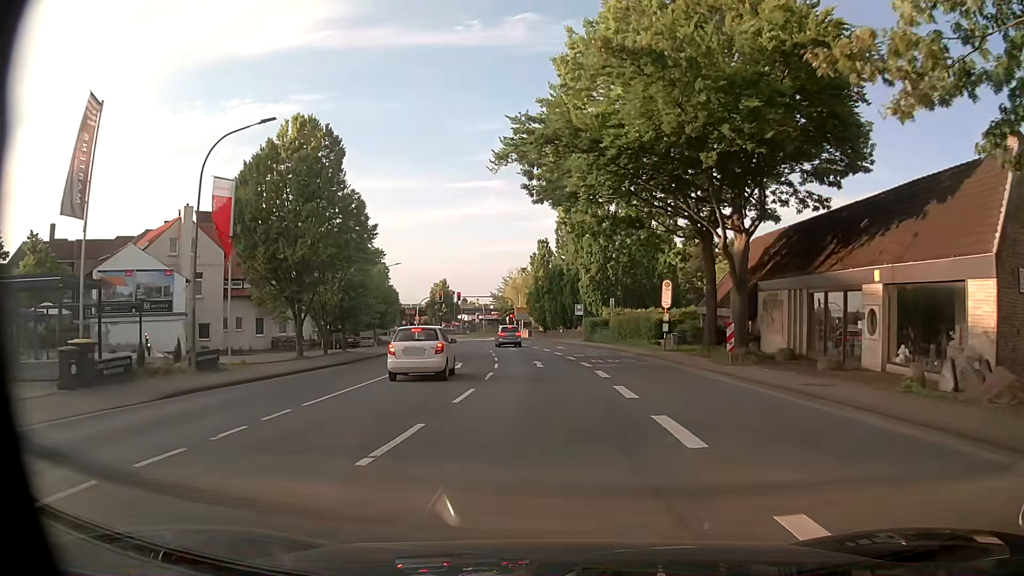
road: primary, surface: asphalt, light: Day
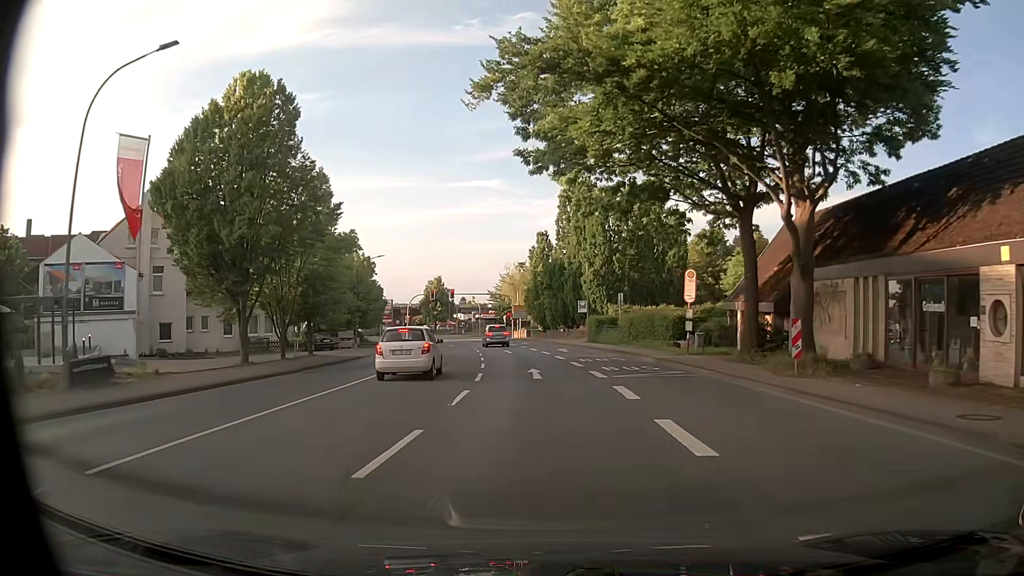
(+0.1, +6.5) m; +1°
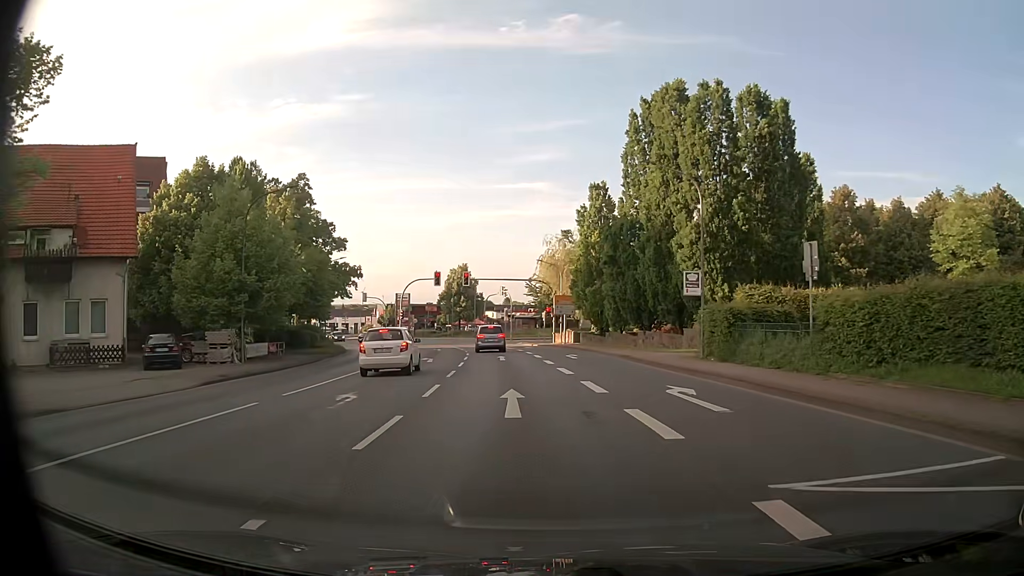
(-0.8, +28.7) m; -4°
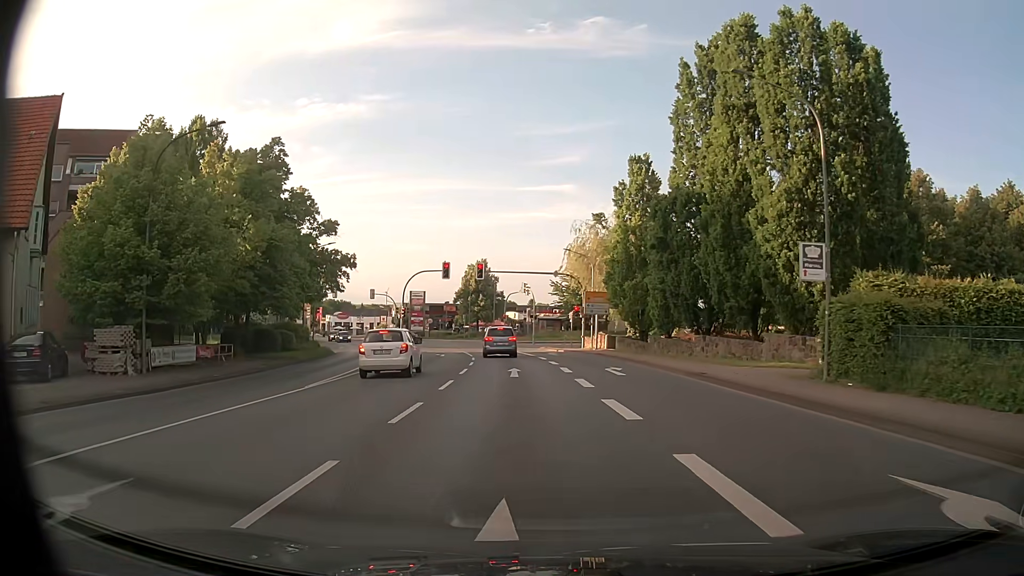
(-0.2, +9.8) m; -2°
